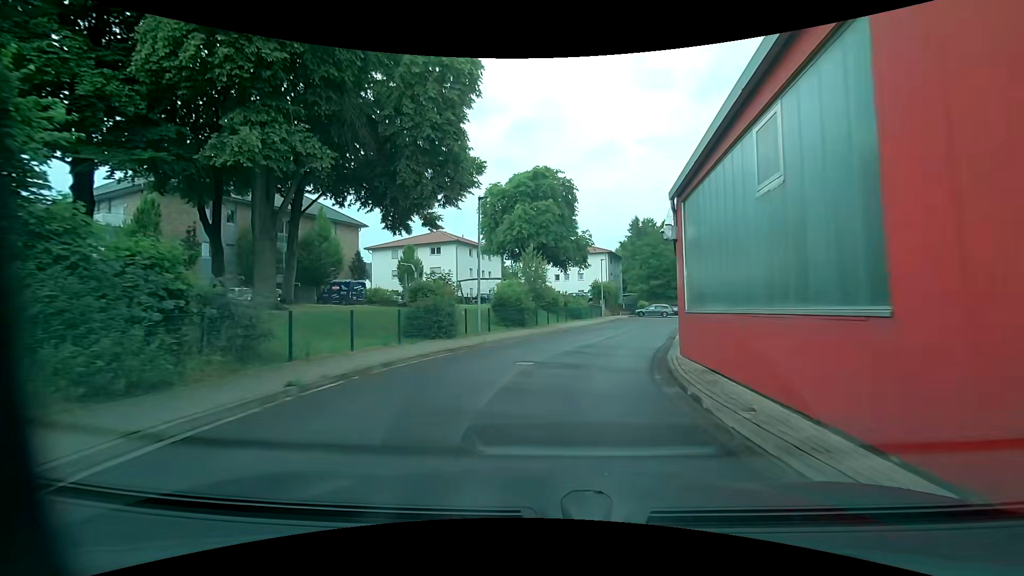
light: Day
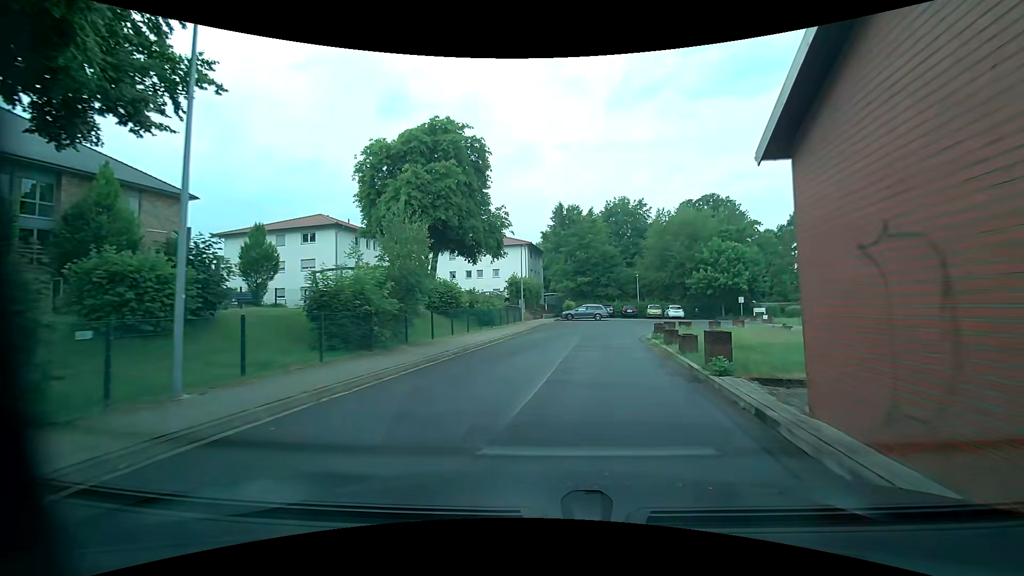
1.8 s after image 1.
(+1.1, +13.7) m; +11°
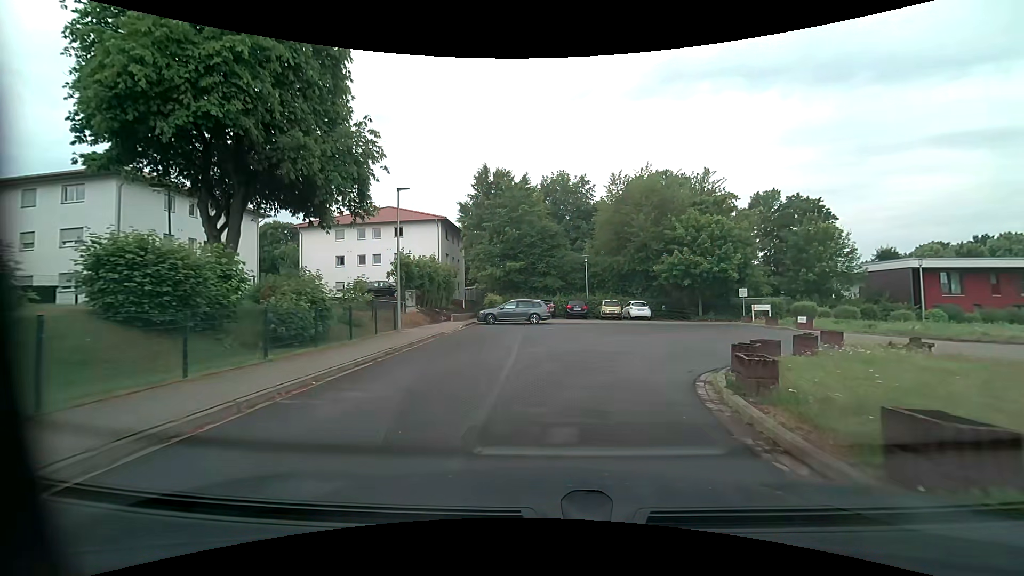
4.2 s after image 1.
(+0.9, +17.5) m; +6°
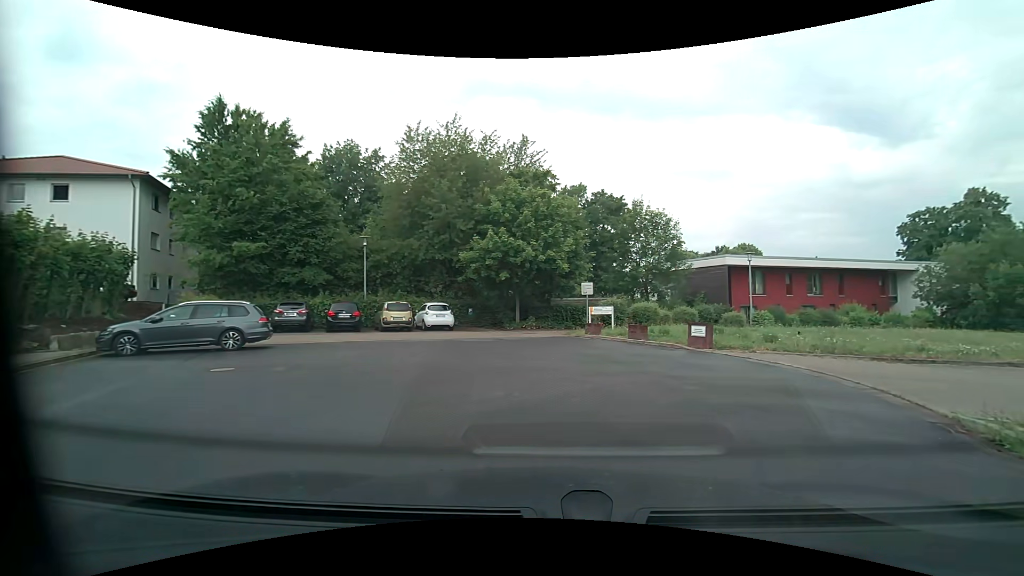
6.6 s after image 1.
(+2.1, +13.1) m; +23°
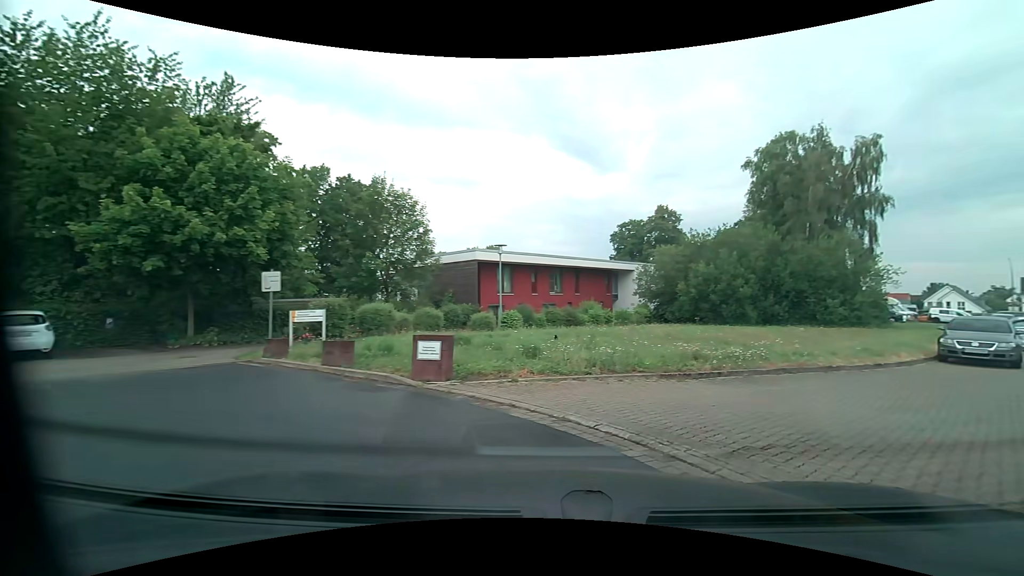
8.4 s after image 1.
(+1.6, +7.0) m; +28°
